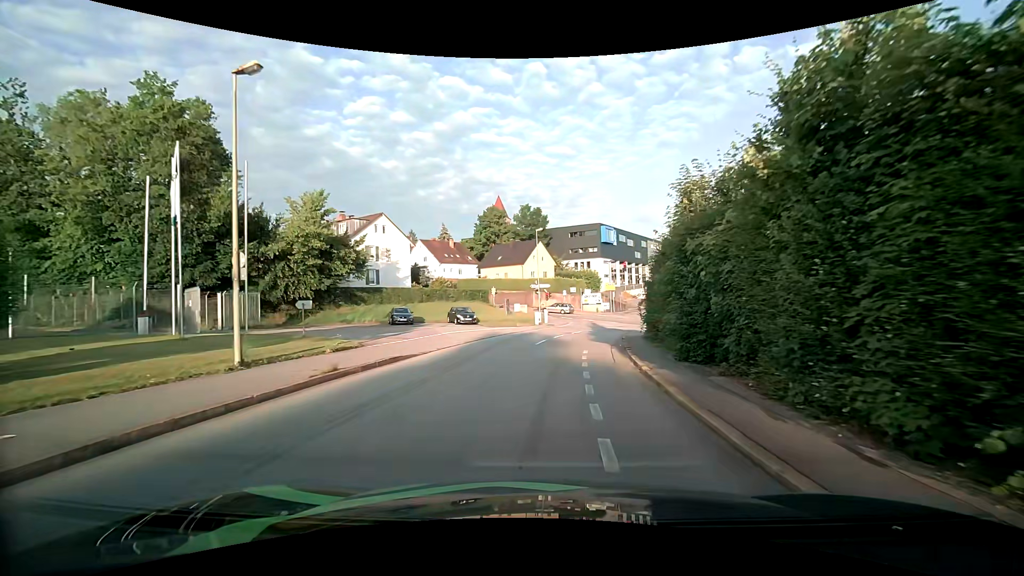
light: Day
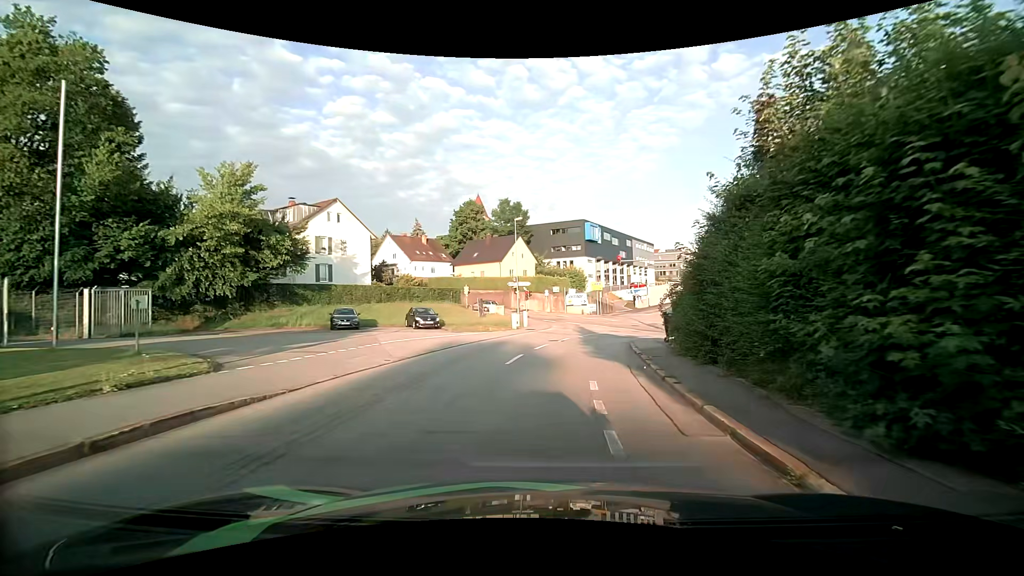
(+0.2, +7.8) m; +2°
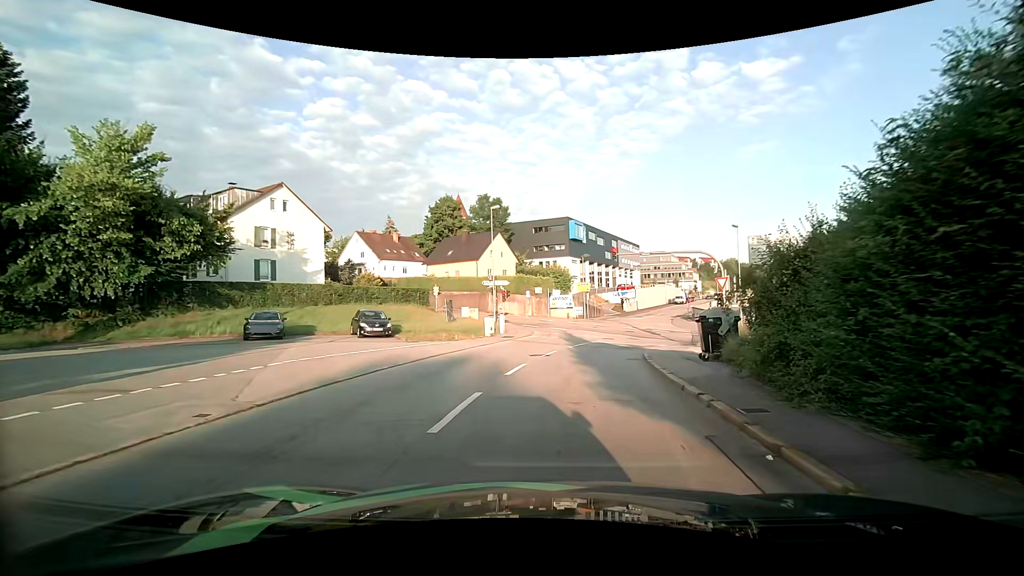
(+0.1, +7.1) m; +3°
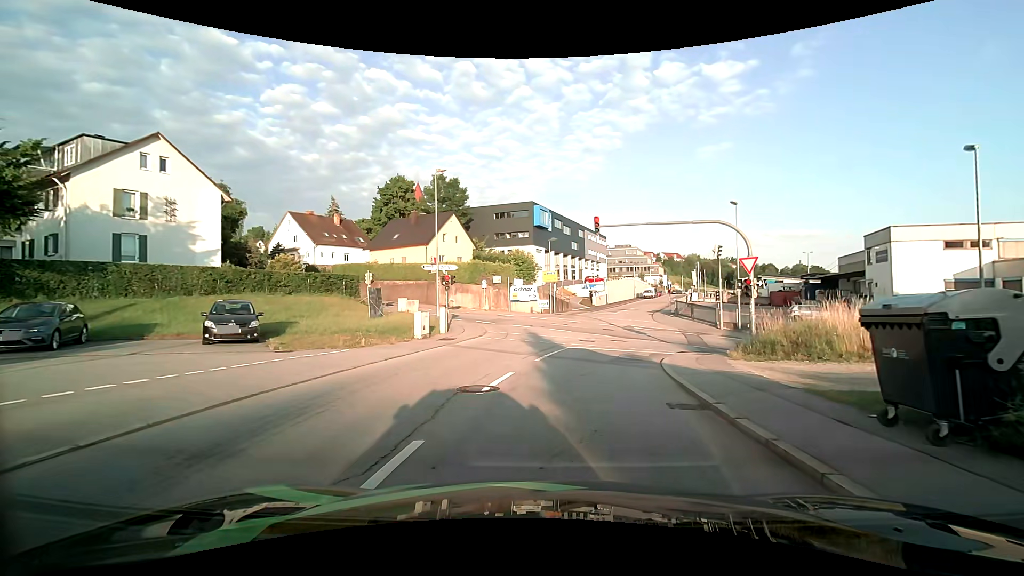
(+0.2, +9.3) m; +3°
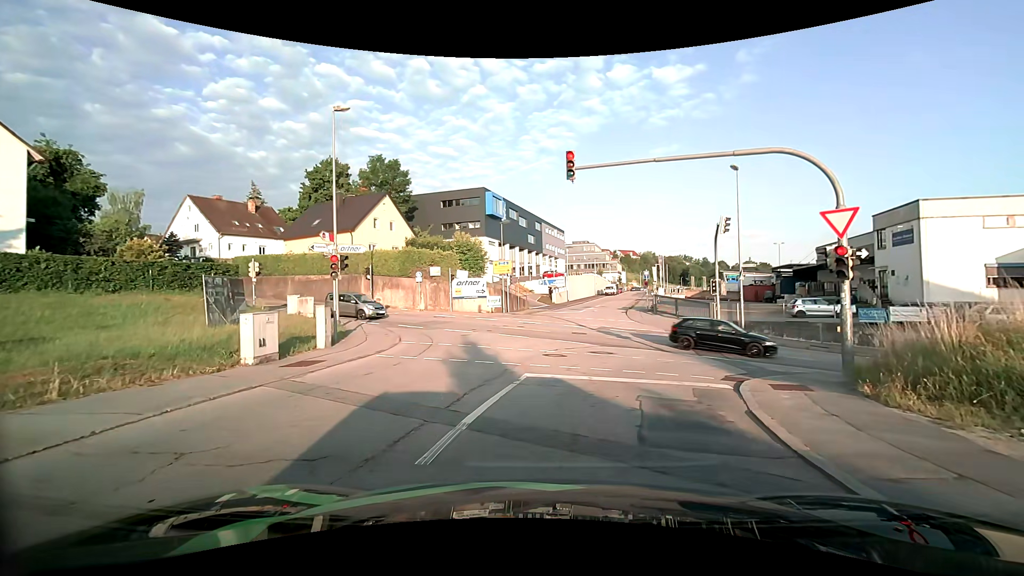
(+0.5, +9.7) m; +6°
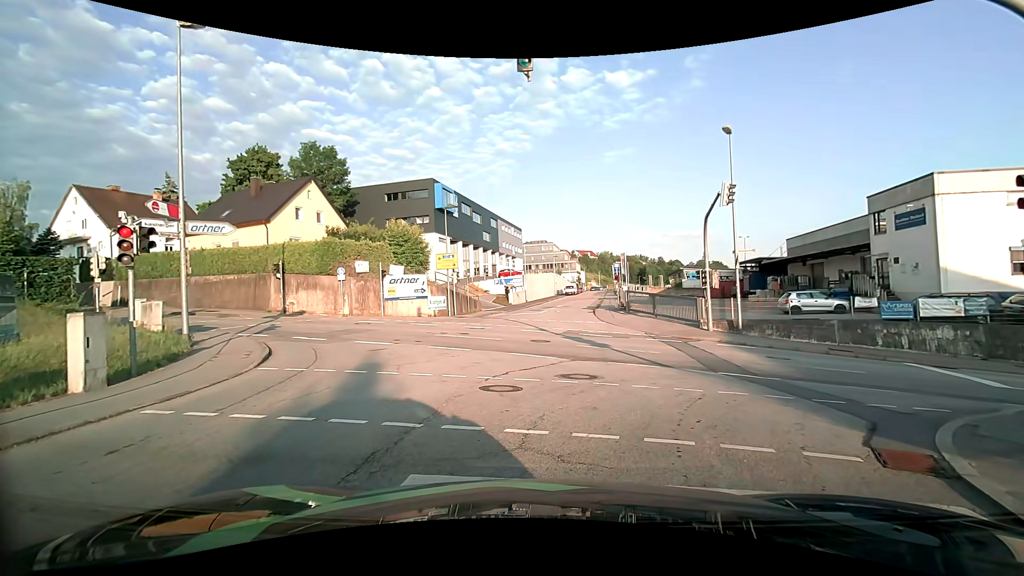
(+0.2, +6.6) m; +3°
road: residential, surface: asphalt
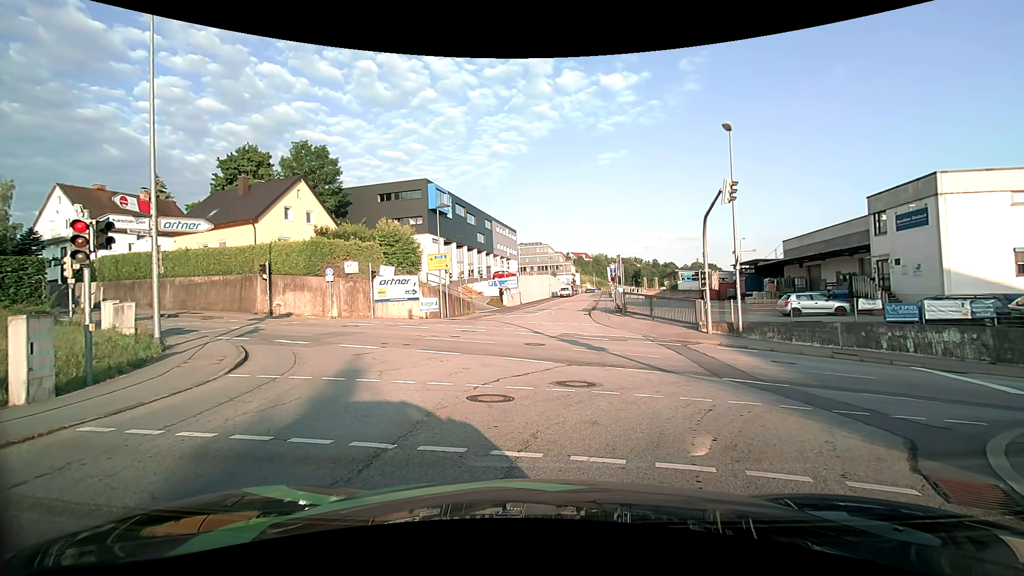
(0.0, +0.9) m; 0°
